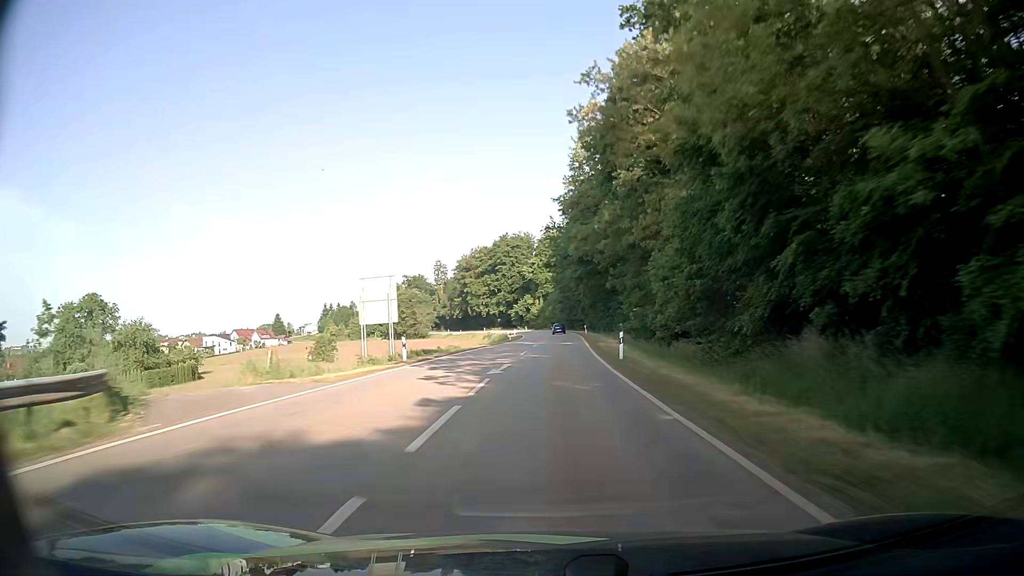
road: secondary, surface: asphalt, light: Day
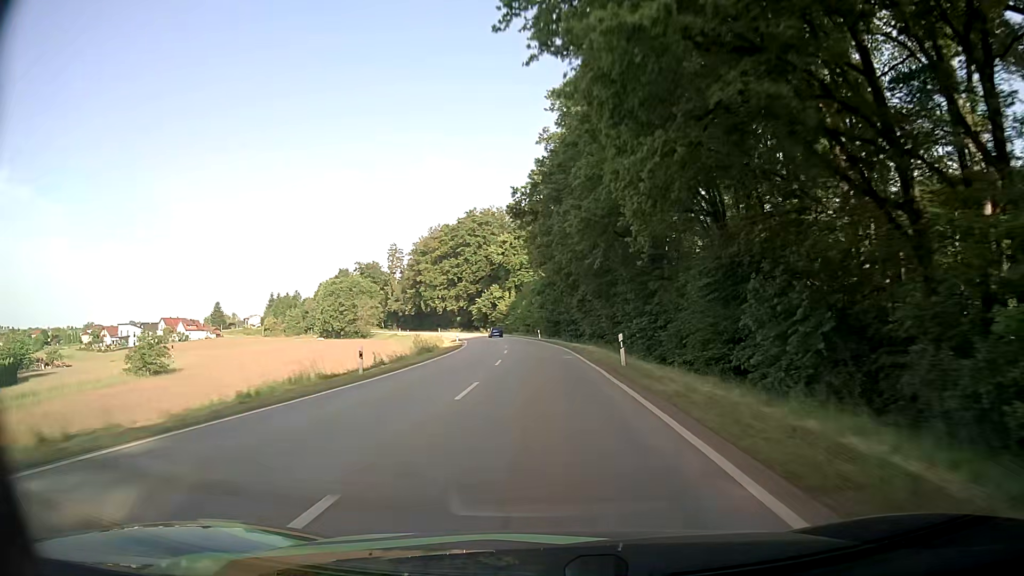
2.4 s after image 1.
(+1.6, +53.9) m; +2°
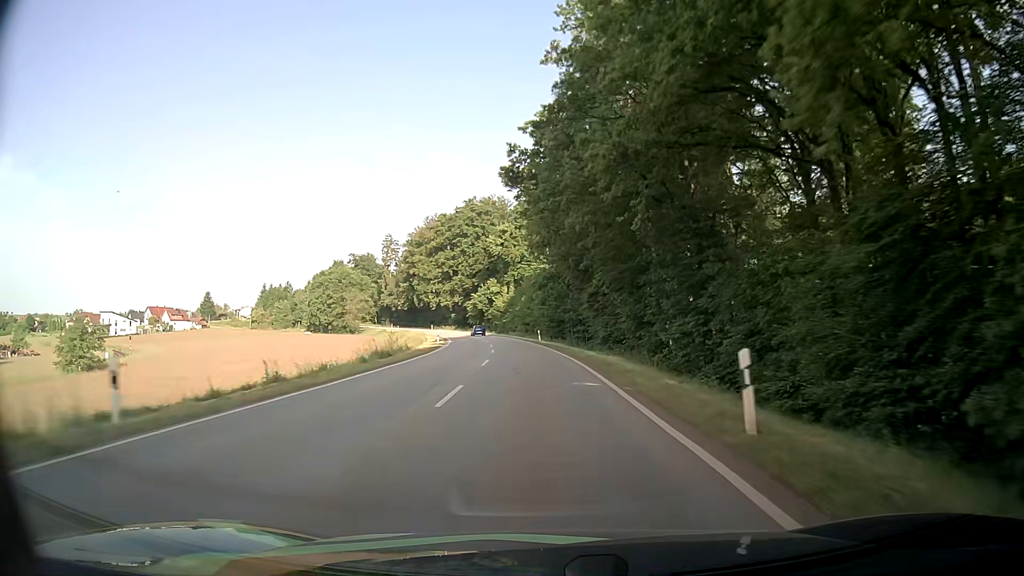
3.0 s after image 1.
(-0.1, +13.6) m; 0°
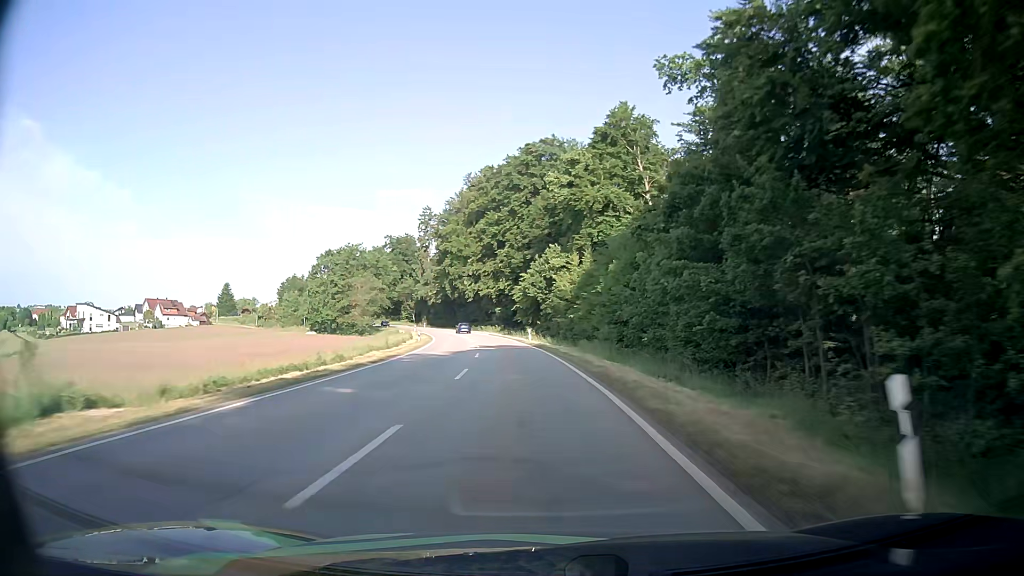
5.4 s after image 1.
(-2.4, +54.4) m; -6°
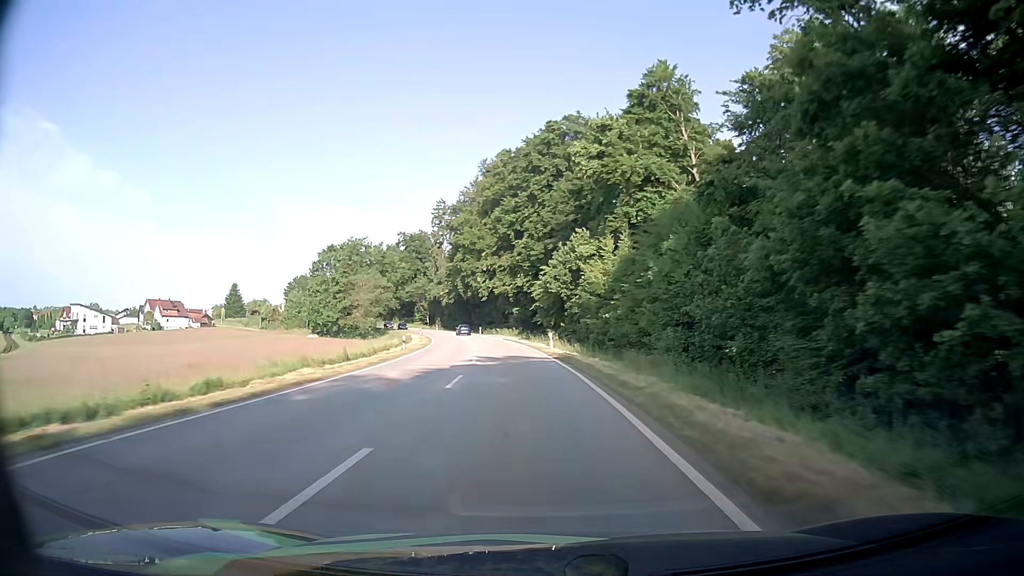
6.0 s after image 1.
(-0.2, +13.6) m; -2°
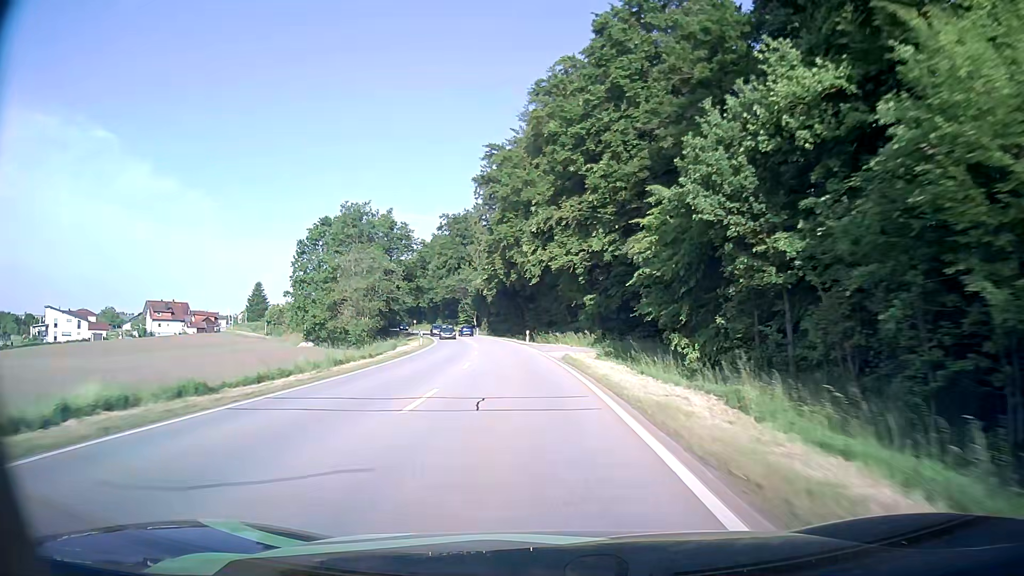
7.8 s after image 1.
(-1.9, +40.7) m; -5°
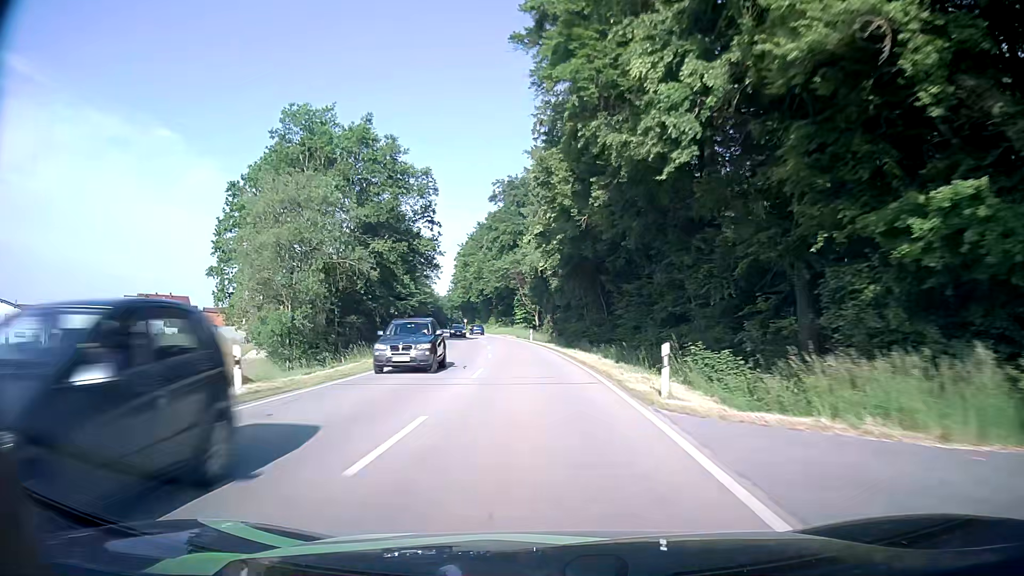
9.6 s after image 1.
(-2.6, +40.5) m; -7°
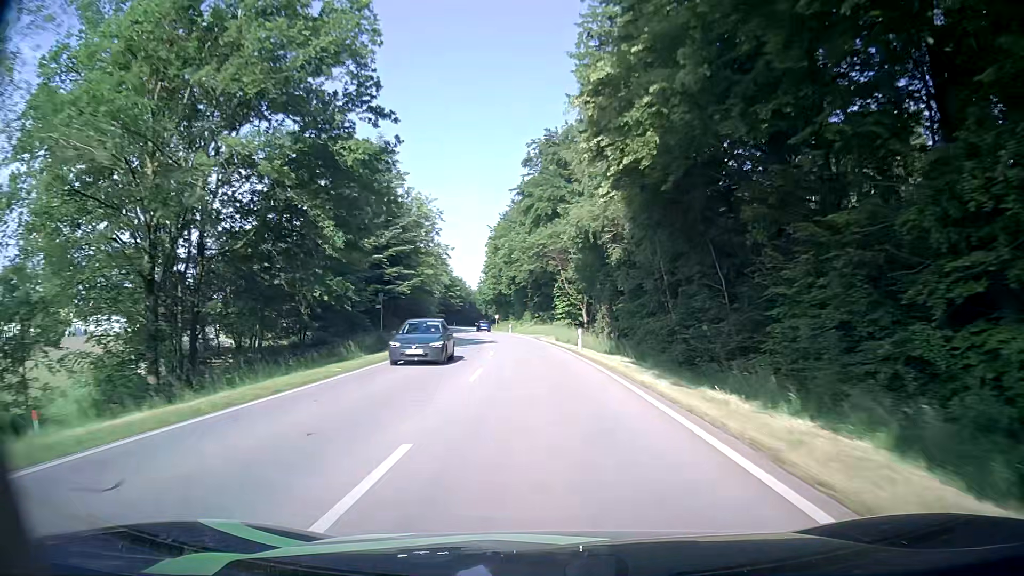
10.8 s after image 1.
(-0.8, +26.6) m; -4°
(0, +10) (0, +20) (-1, +30) (-2, +40) (-3, +50) (-4, +60) (-5, +70) (-7, +80) (-8, +90) (-10, +99) m
